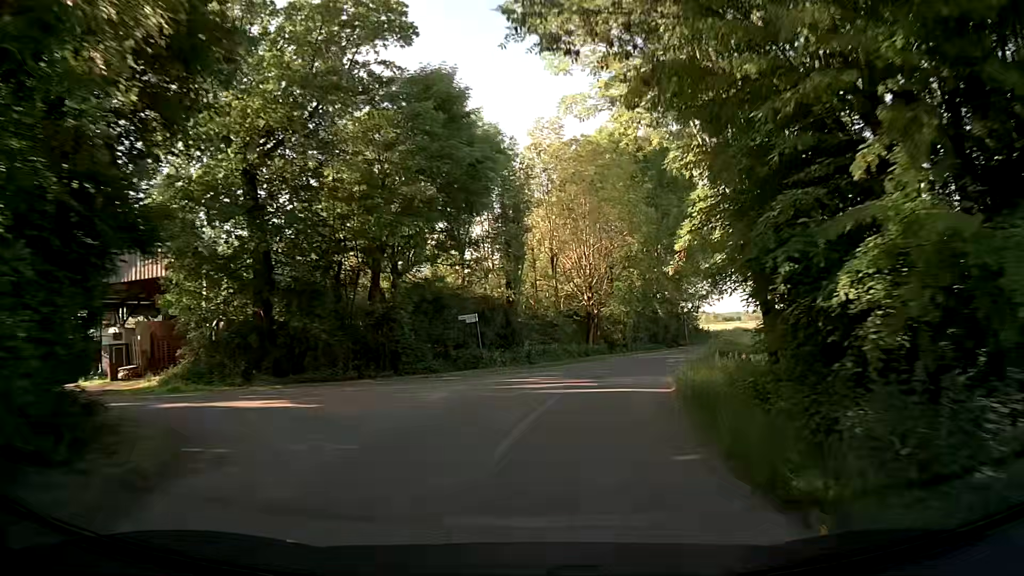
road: unclassified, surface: asphalt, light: Day
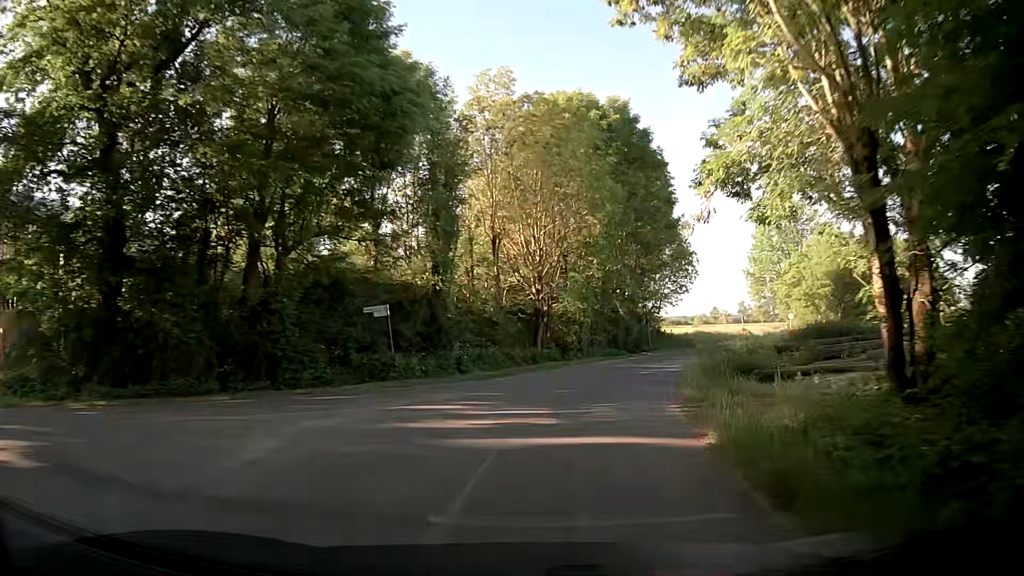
(+0.2, +7.6) m; +3°
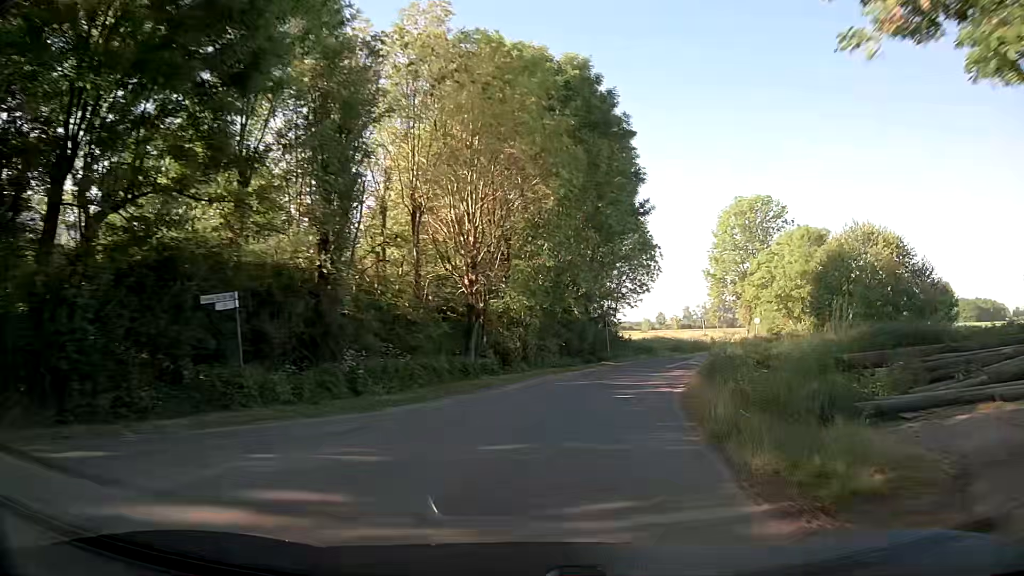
(+0.5, +7.5) m; +6°
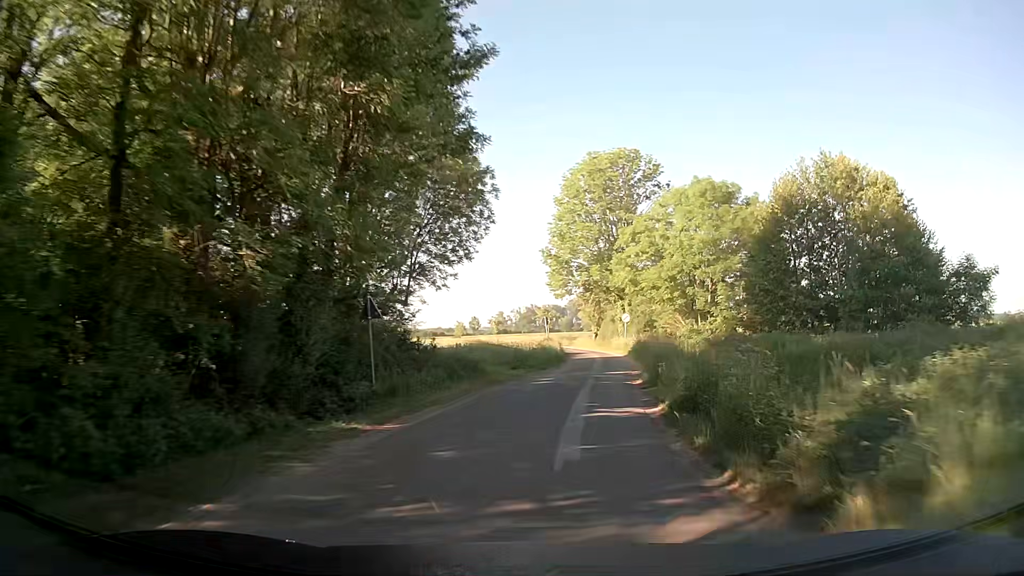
(+3.4, +22.7) m; +16°
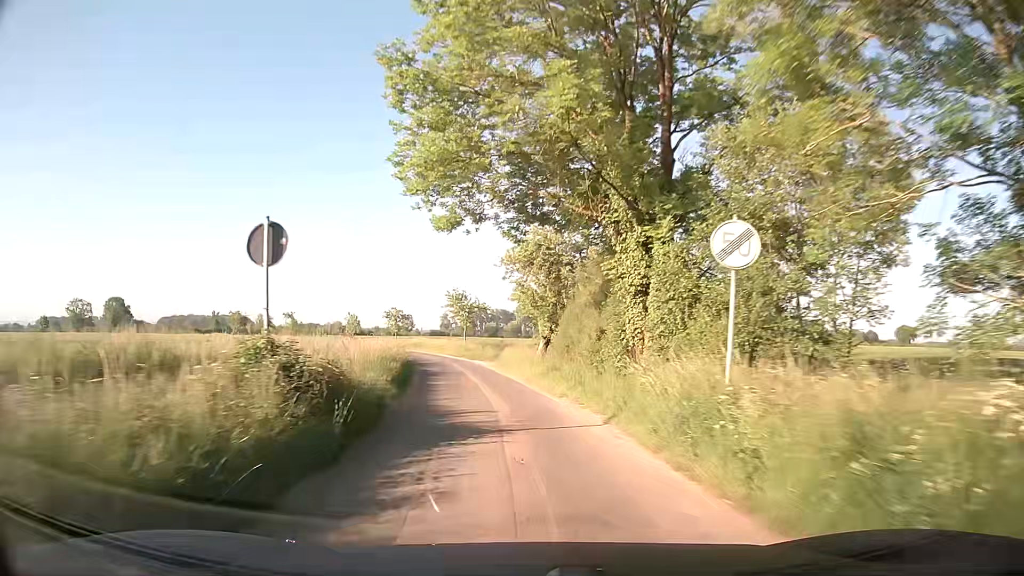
(+3.9, +41.8) m; +4°
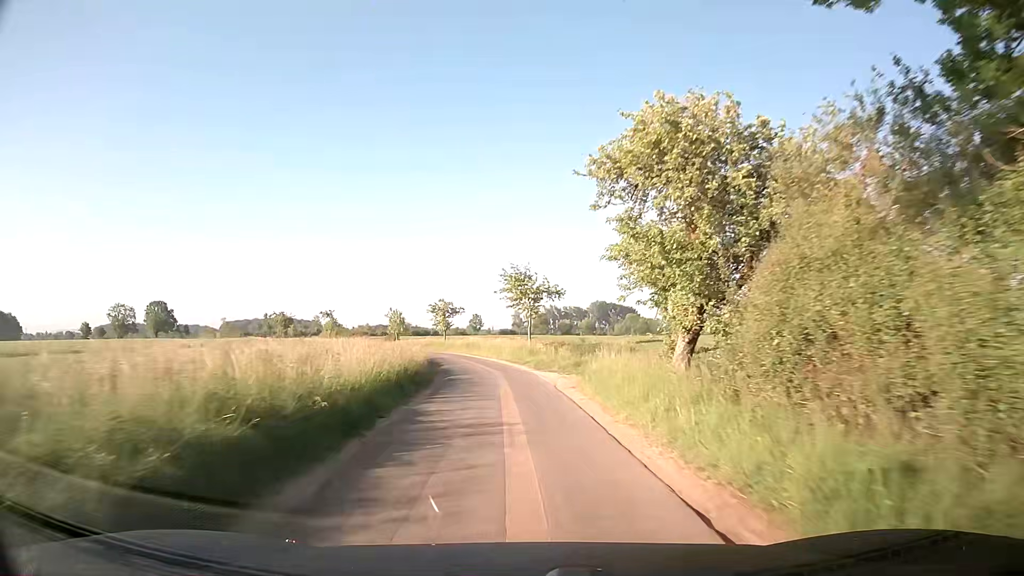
(-1.0, +17.7) m; -6°
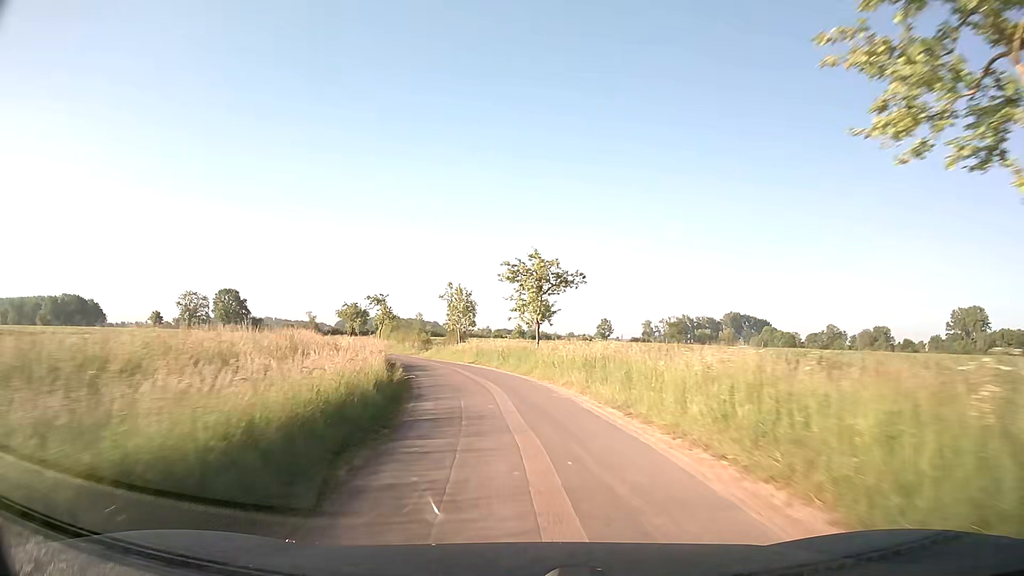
(-3.1, +36.8) m; -11°
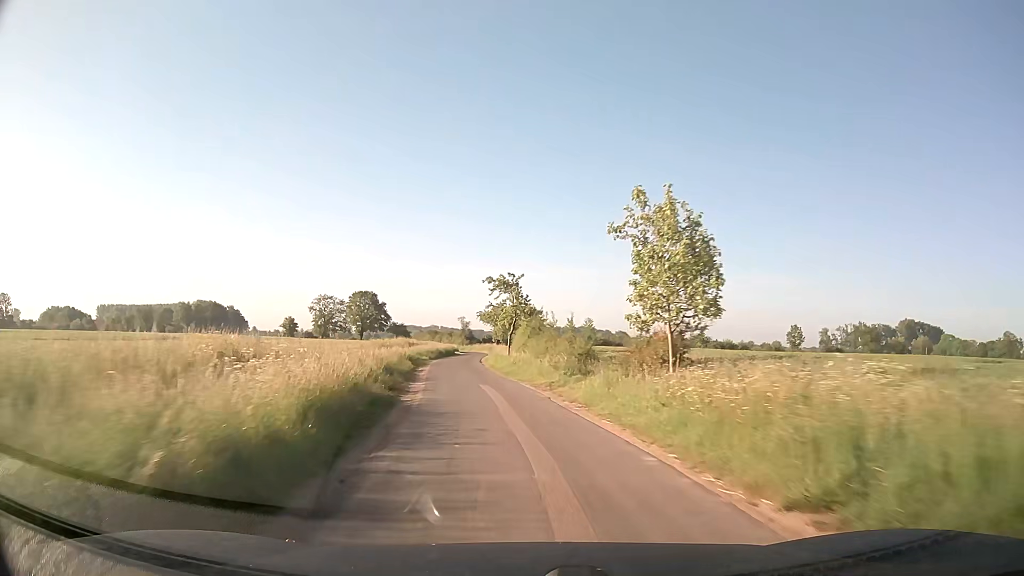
(-3.3, +28.2) m; -14°
(0, +10) (-1, +20) (-3, +30) (-4, +40) (-5, +50) (-5, +60) (-6, +70) (-6, +80) (-7, +90) (-7, +100) m
